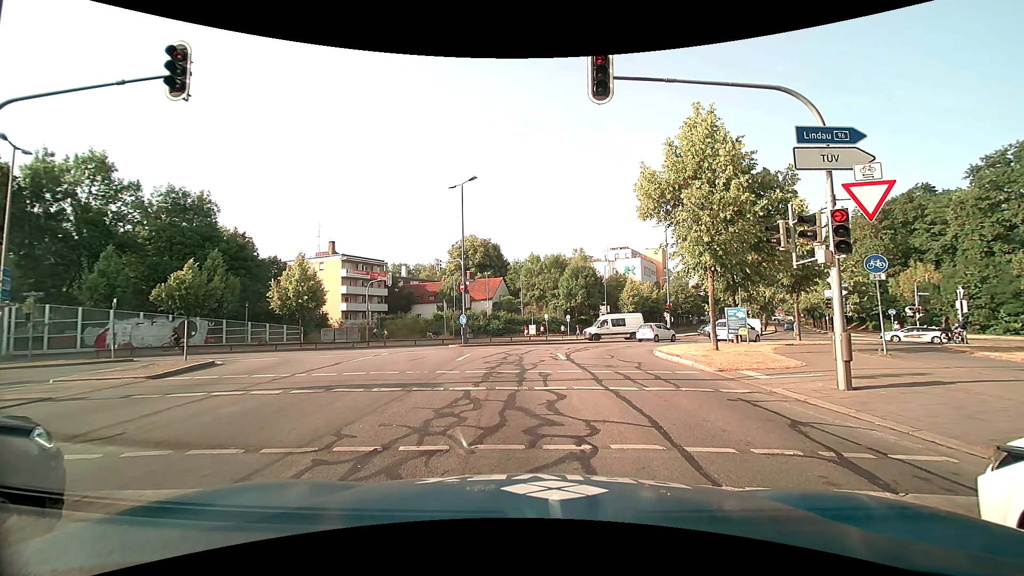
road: secondary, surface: asphalt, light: Day
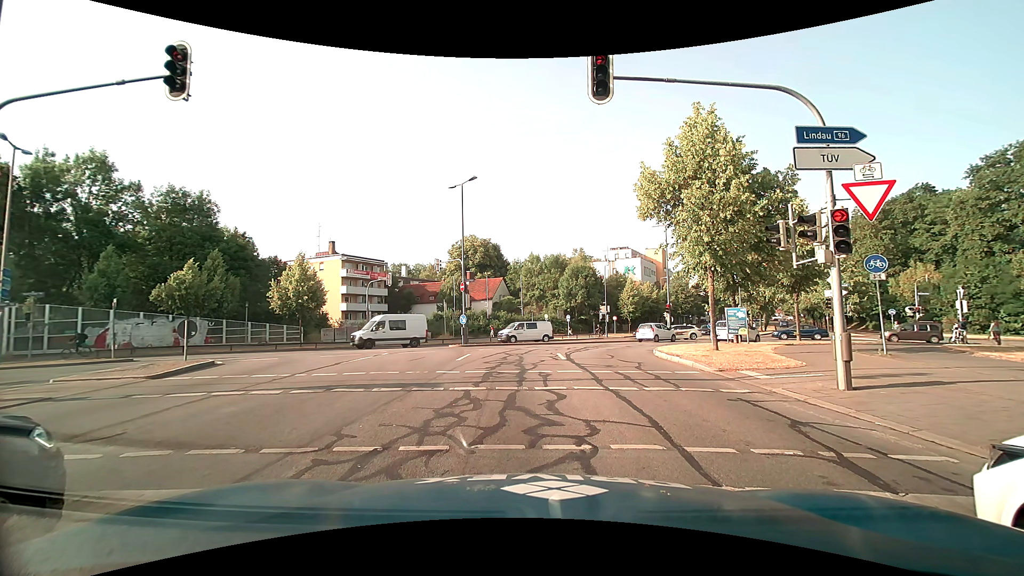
(0.0, 0.0) m; 0°
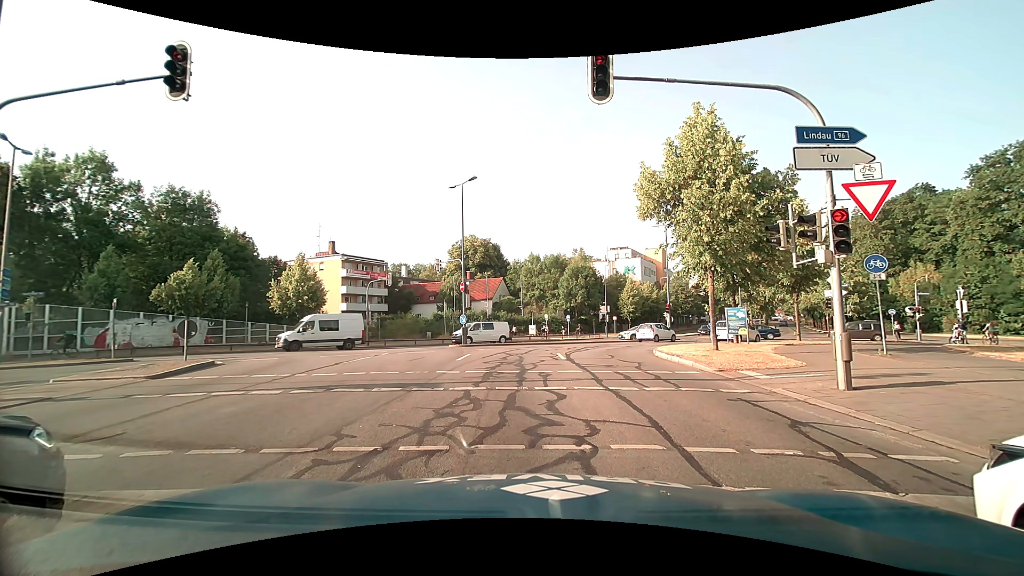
(0.0, 0.0) m; 0°
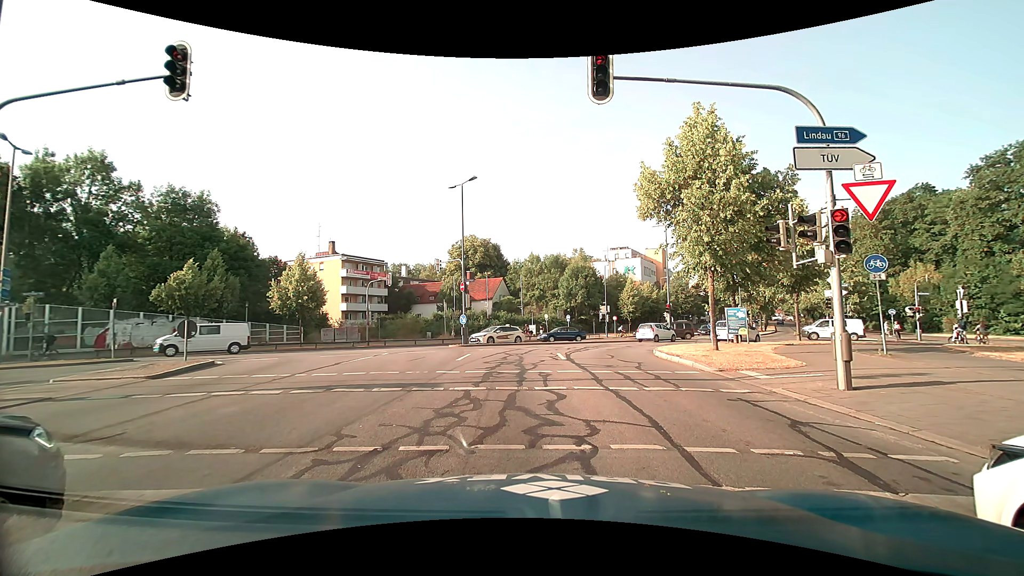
(0.0, 0.0) m; 0°
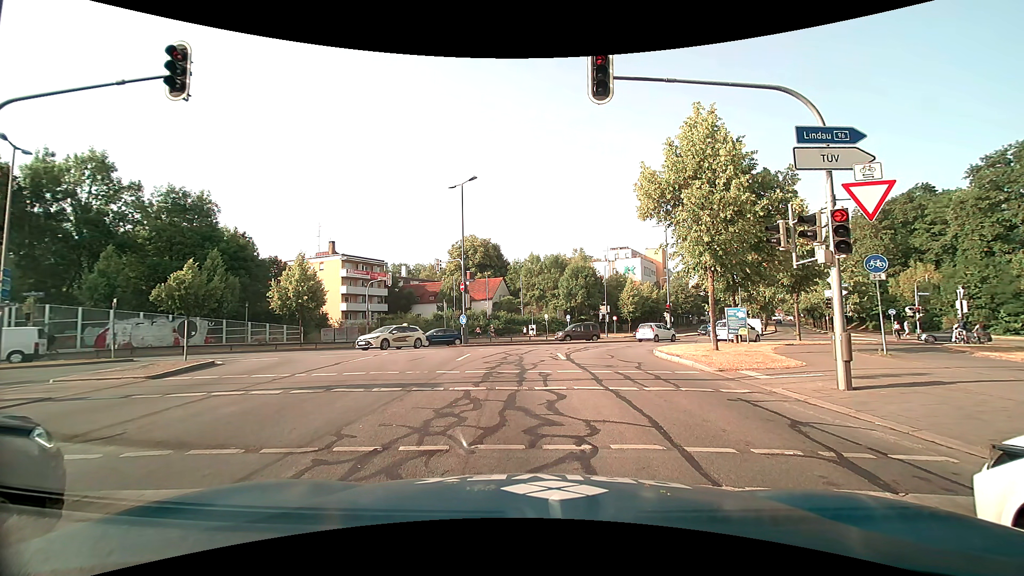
(0.0, 0.0) m; 0°
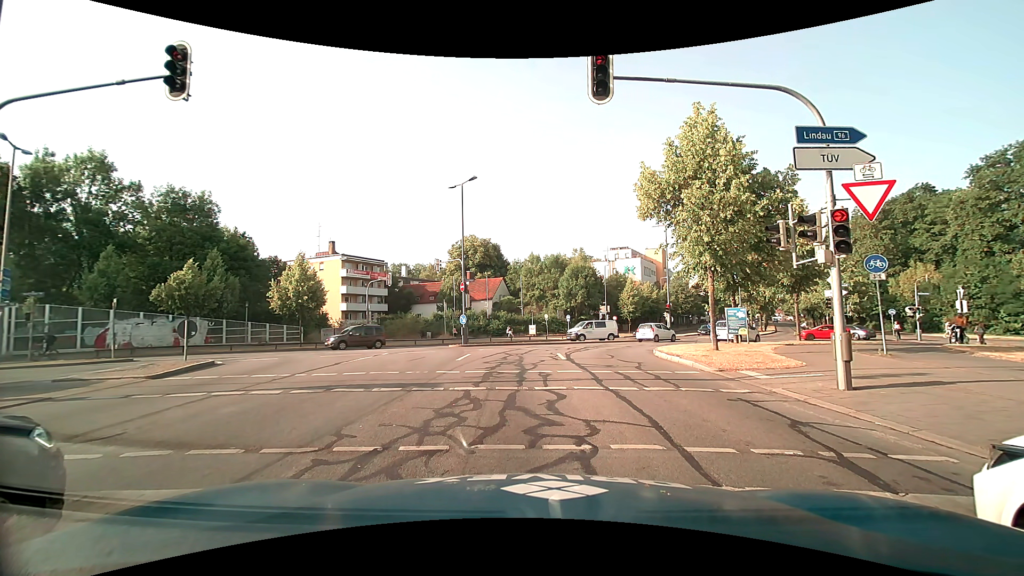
(0.0, 0.0) m; 0°
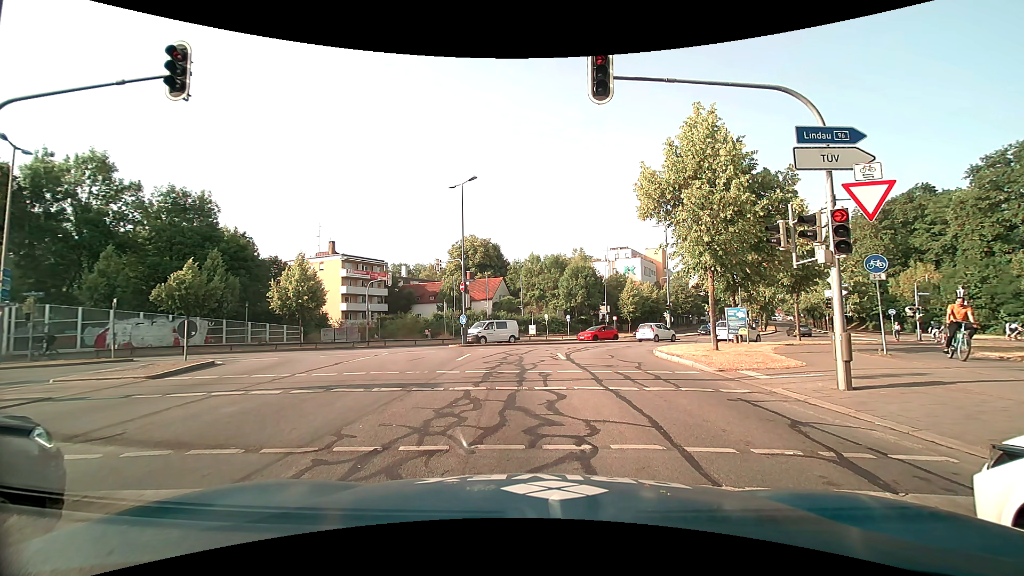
(0.0, 0.0) m; 0°
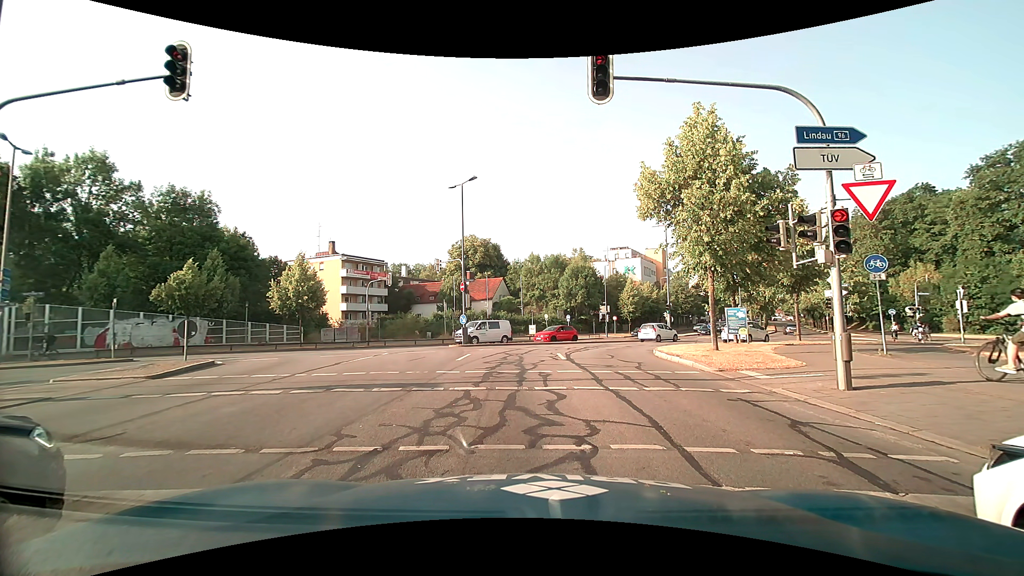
(0.0, 0.0) m; 0°
(-1, +10) (-2, +20) (0, +30) (+6, +37) (+13, +44) (+20, +52) (+26, +60) (+31, +68) (+36, +77) (+40, +86) m
